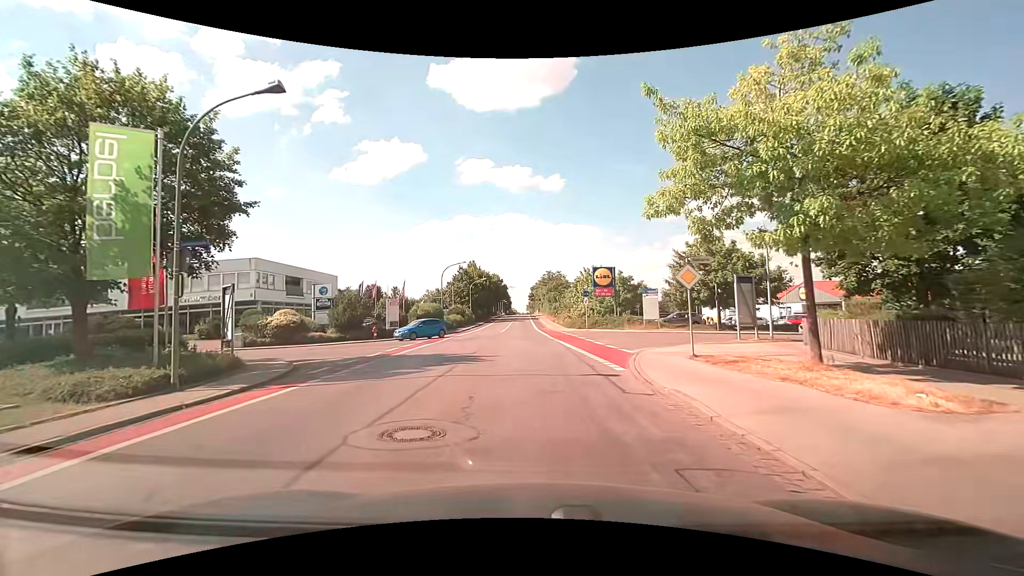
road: tertiary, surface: asphalt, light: Day
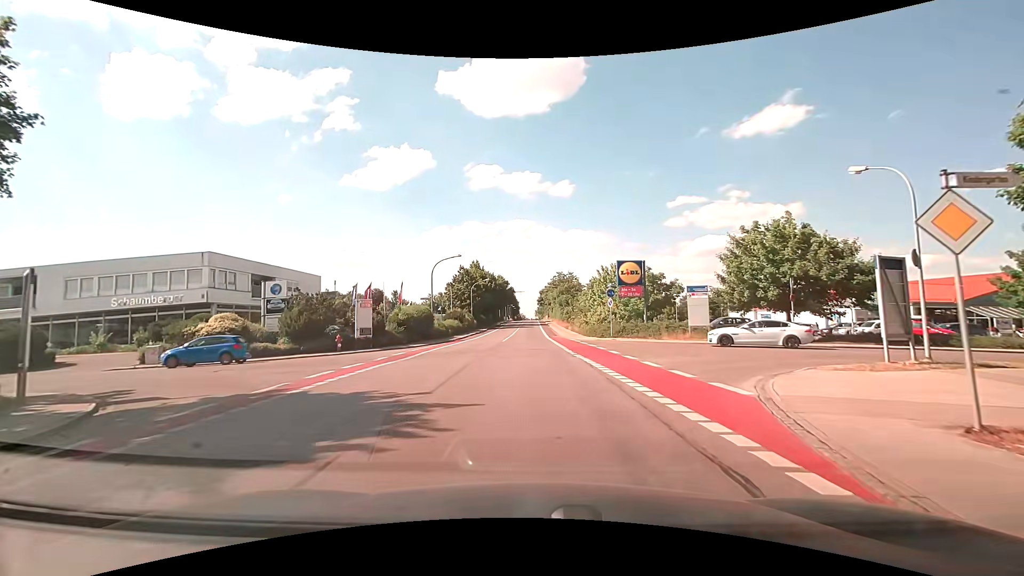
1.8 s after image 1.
(-0.1, +9.6) m; -1°
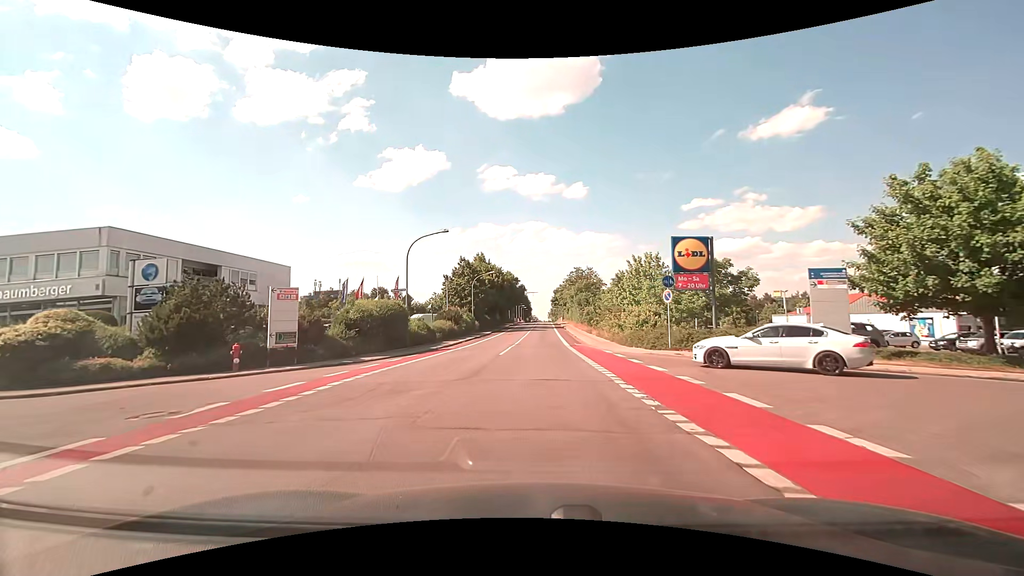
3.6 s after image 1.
(-0.1, +12.6) m; -1°
(0, +10) (0, +20) (0, +30) (0, +40) (+1, +50) (+1, +60) (+1, +70) (+1, +80) (+2, +90) (+2, +100) m
